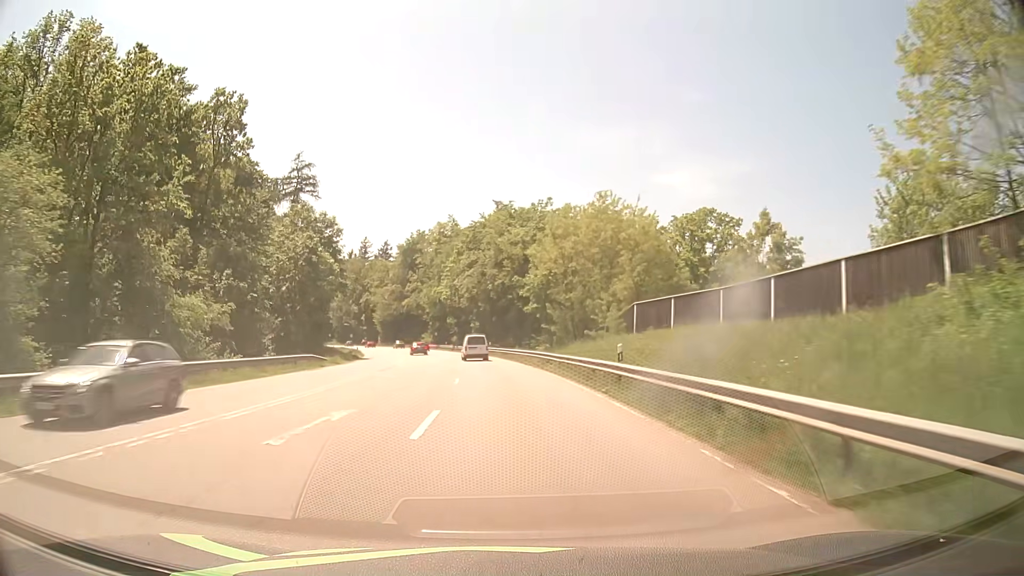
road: secondary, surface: asphalt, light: Day
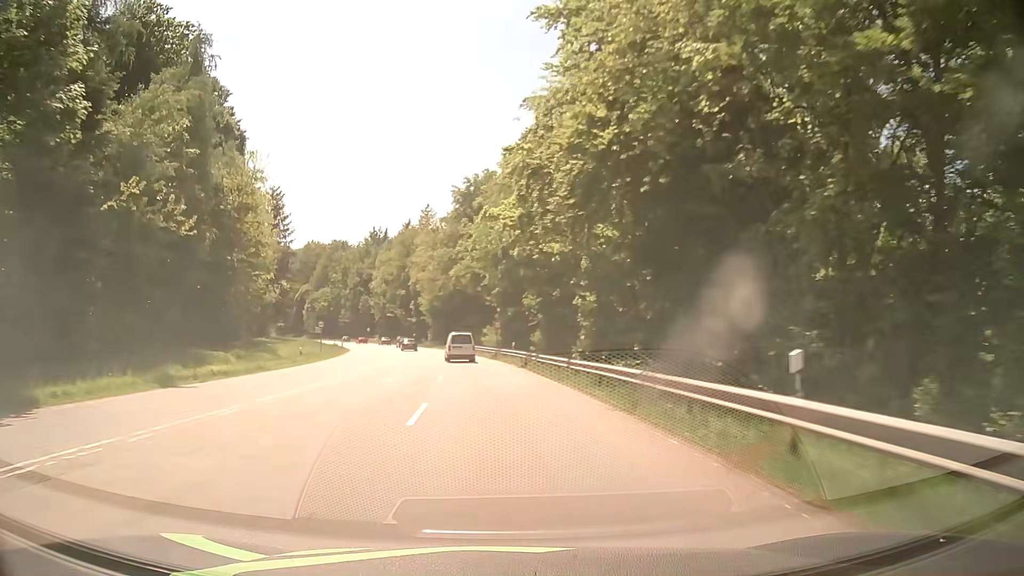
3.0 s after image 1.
(-3.6, +58.6) m; -8°
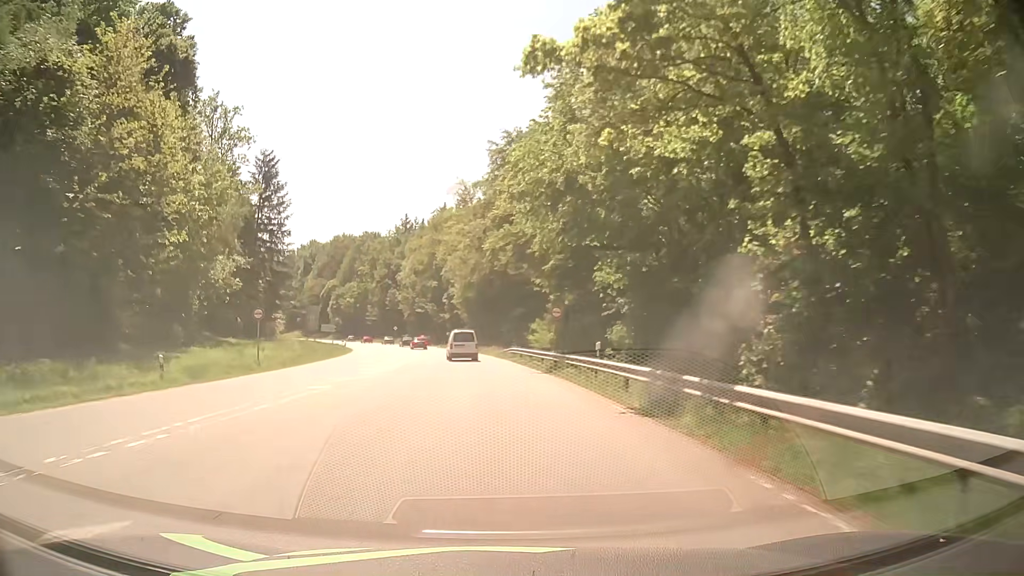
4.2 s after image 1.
(-0.8, +22.7) m; -4°
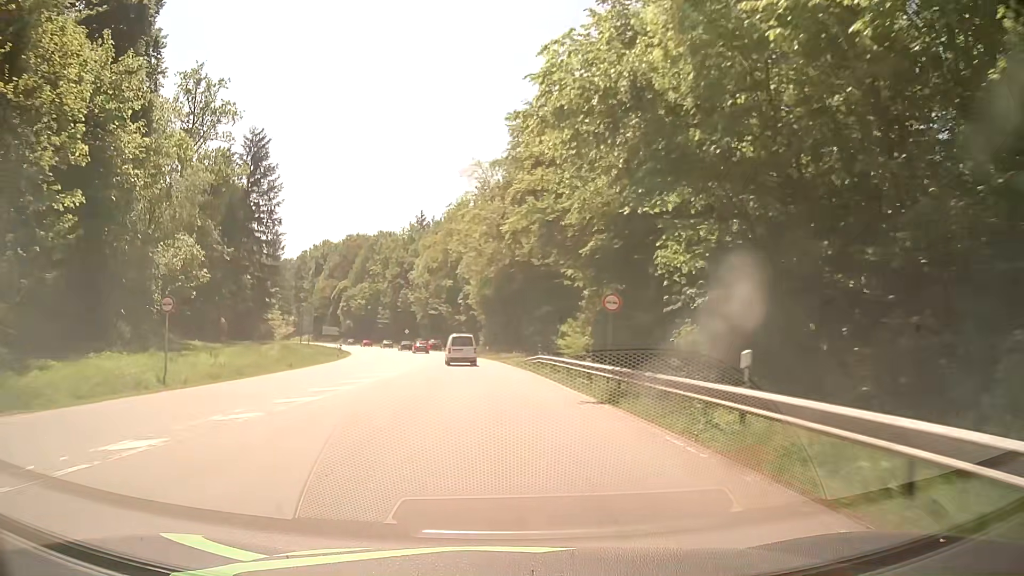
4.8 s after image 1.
(-0.1, +11.2) m; -2°
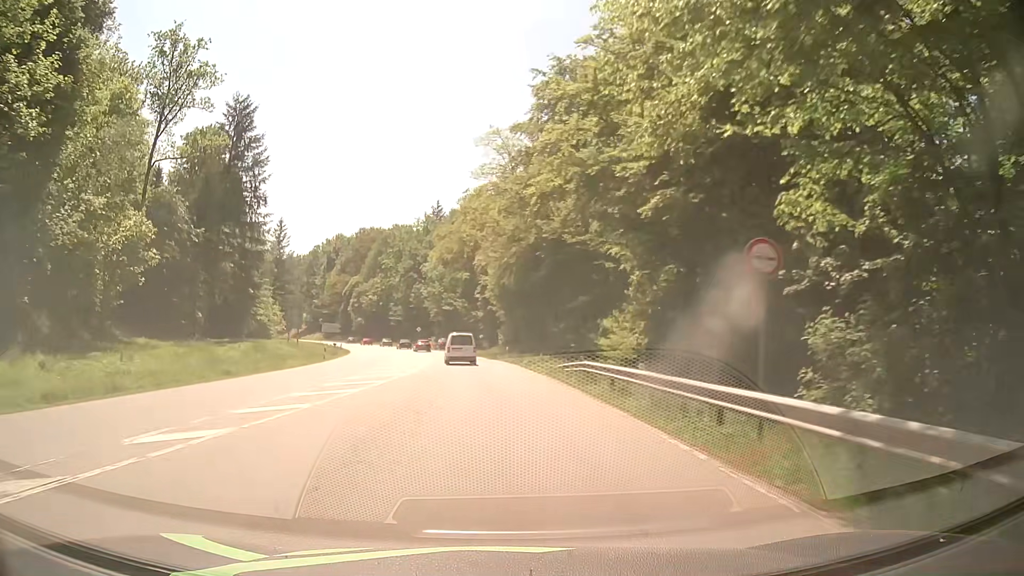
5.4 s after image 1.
(-0.1, +11.1) m; -1°
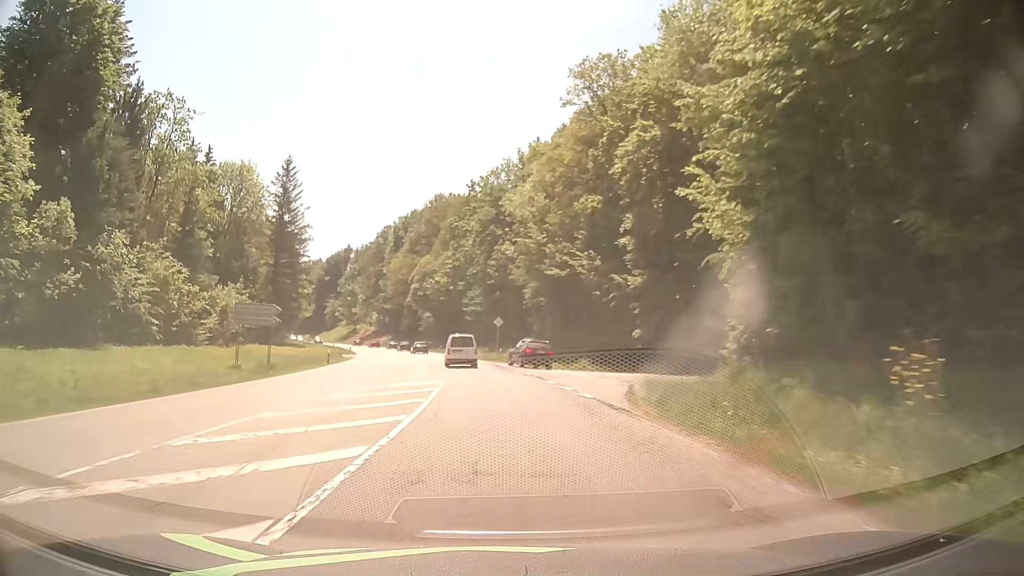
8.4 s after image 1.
(-4.3, +55.1) m; -9°
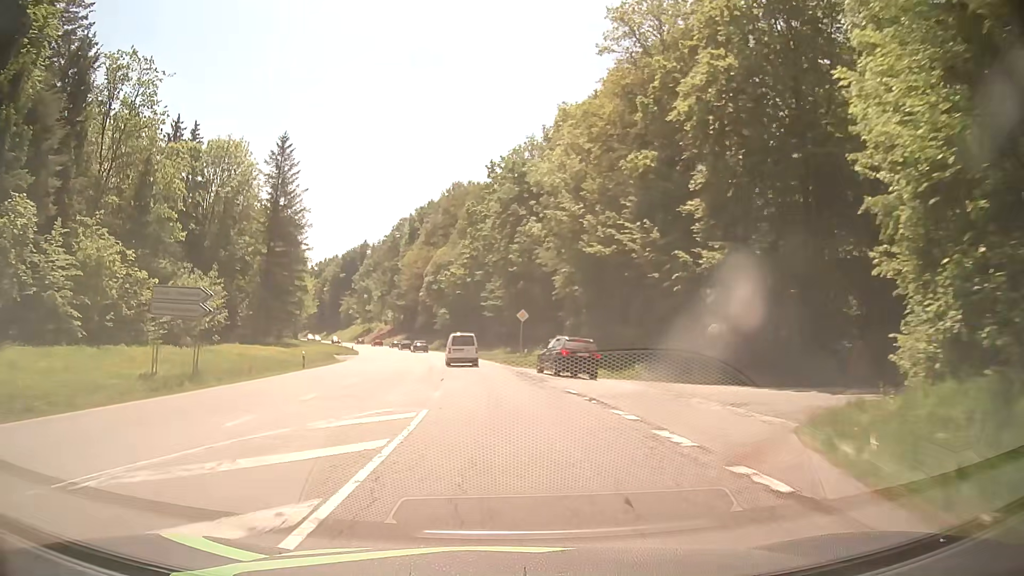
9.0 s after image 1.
(-0.2, +11.1) m; -2°
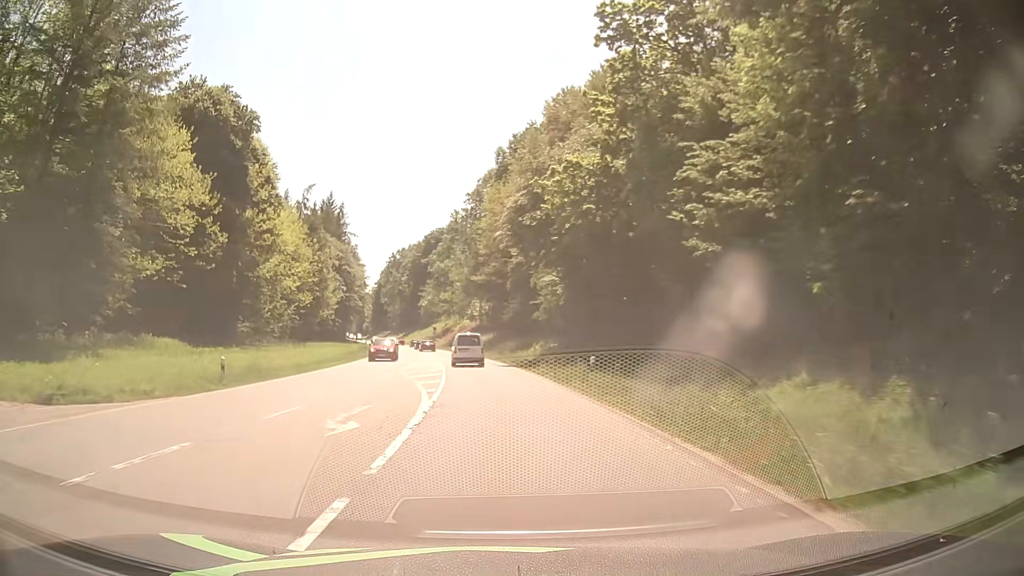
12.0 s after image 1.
(-4.6, +56.1) m; -9°
(0, +10) (-1, +20) (-1, +30) (-2, +40) (-3, +50) (-5, +60) (-6, +70) (-8, +79) (-10, +89) (-12, +99) m
